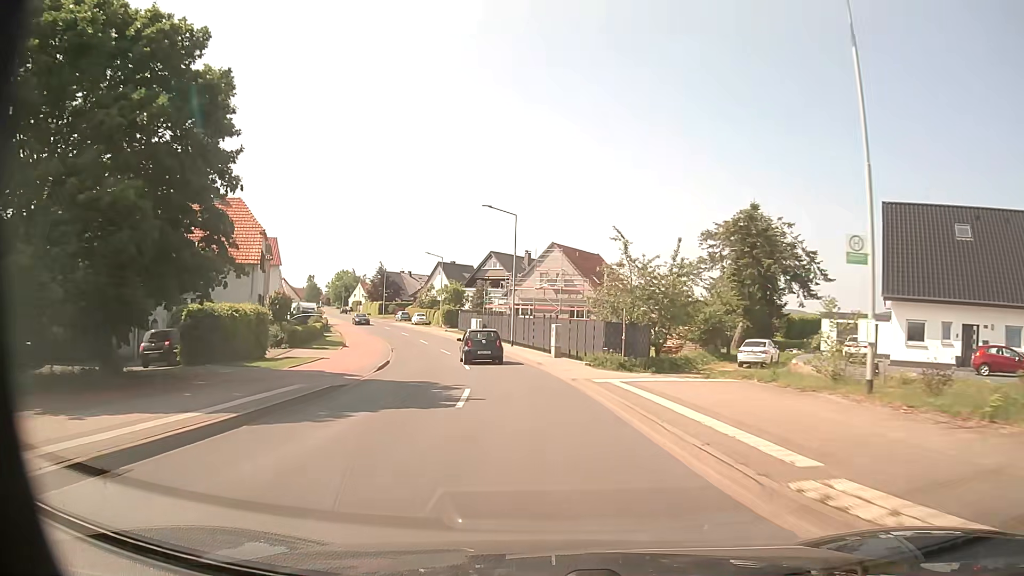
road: tertiary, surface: asphalt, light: Day
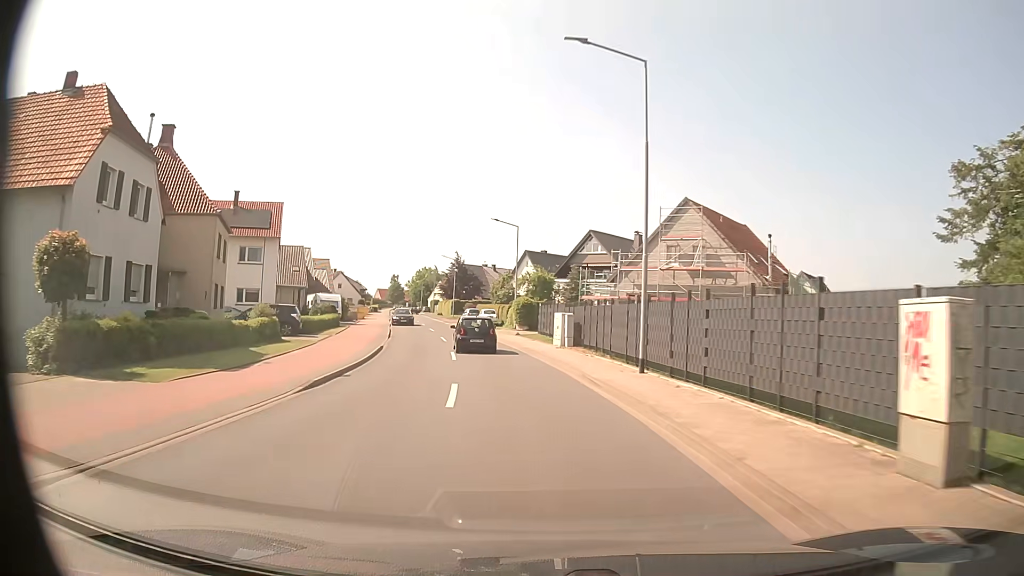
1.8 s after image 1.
(-1.7, +25.7) m; -8°
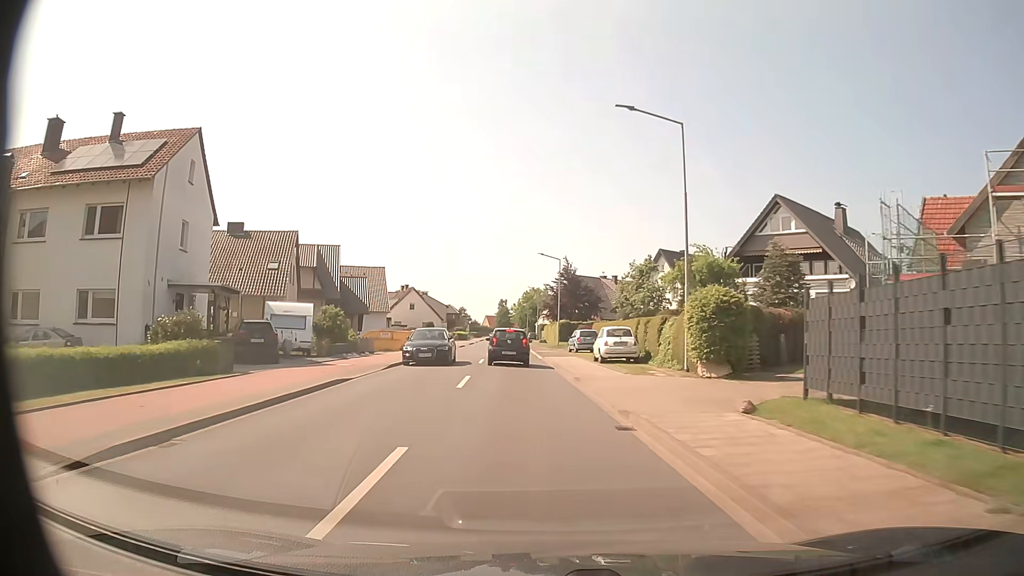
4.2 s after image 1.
(-2.9, +31.7) m; -10°
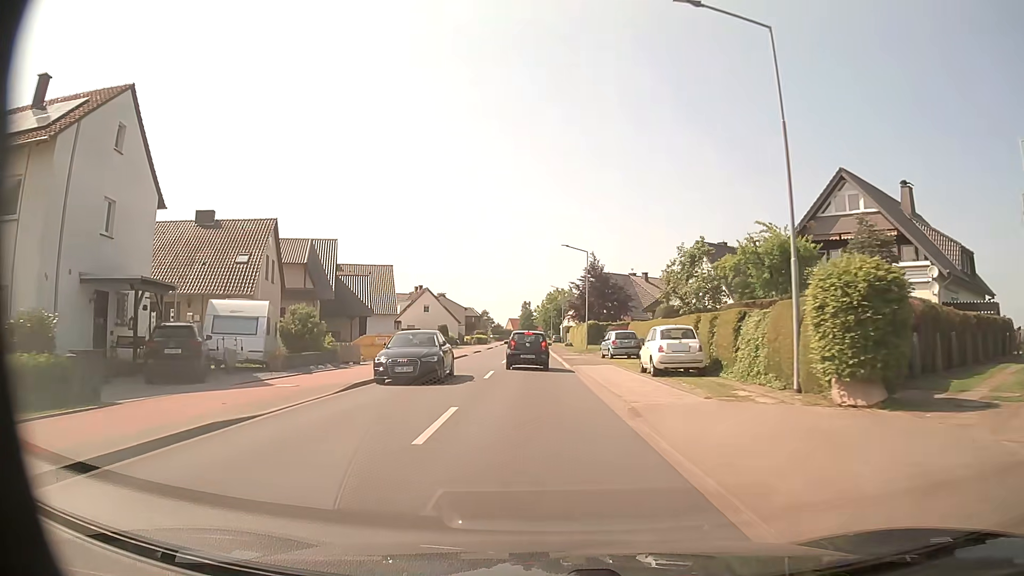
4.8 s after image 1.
(-0.1, +7.7) m; -2°
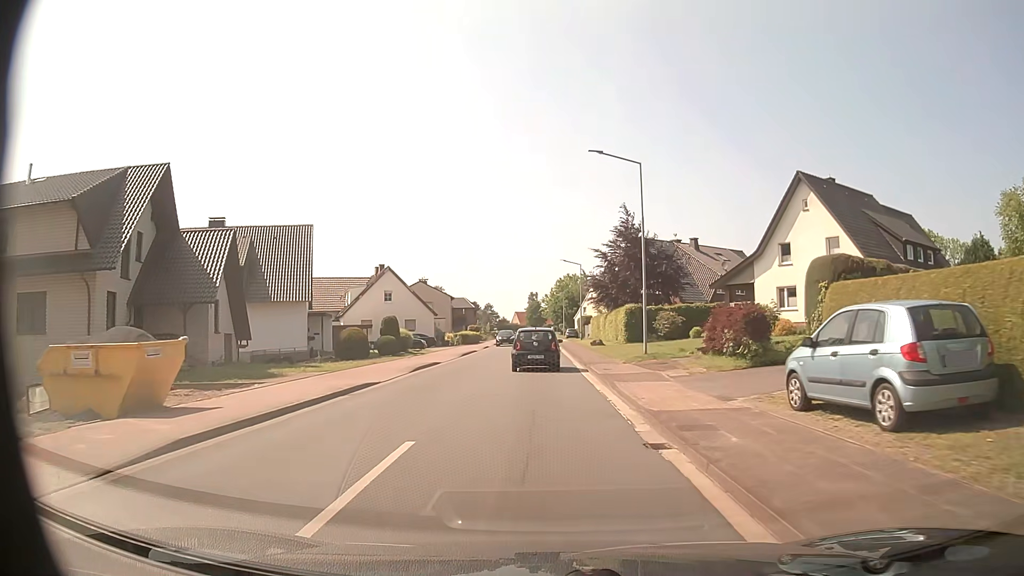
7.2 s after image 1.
(-0.5, +27.7) m; -1°
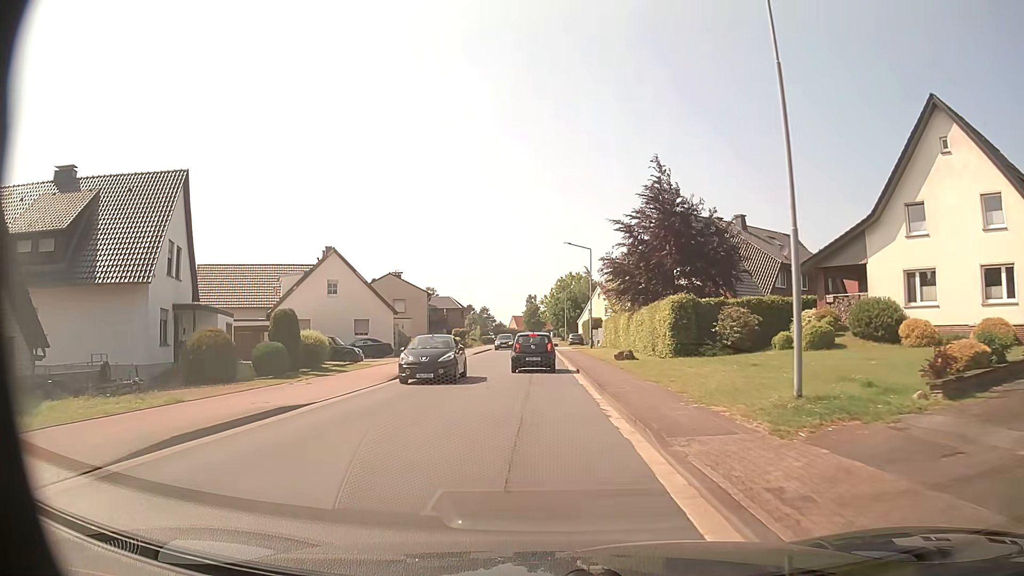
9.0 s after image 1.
(+0.1, +17.5) m; 0°
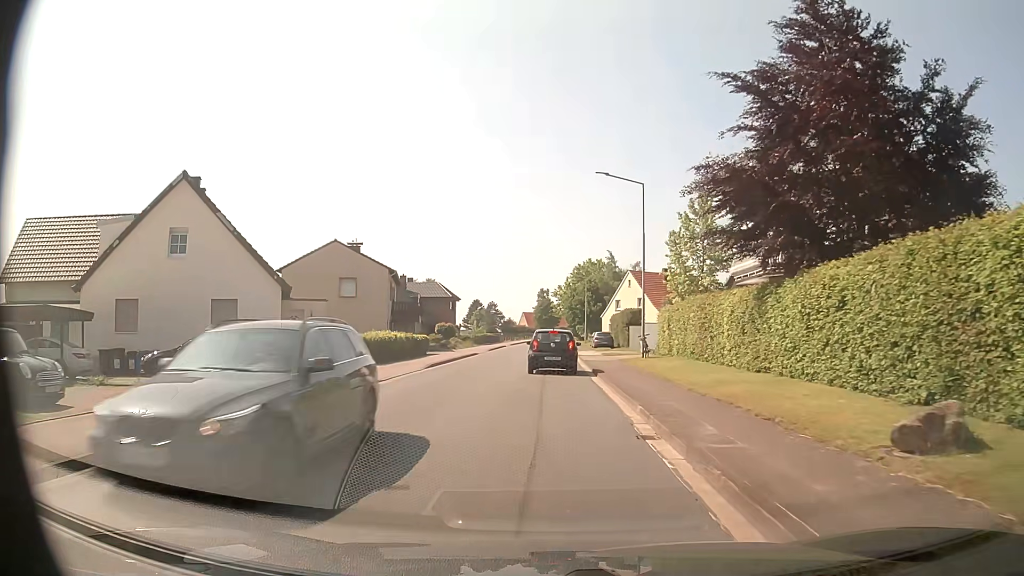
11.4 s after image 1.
(-0.2, +23.7) m; -1°
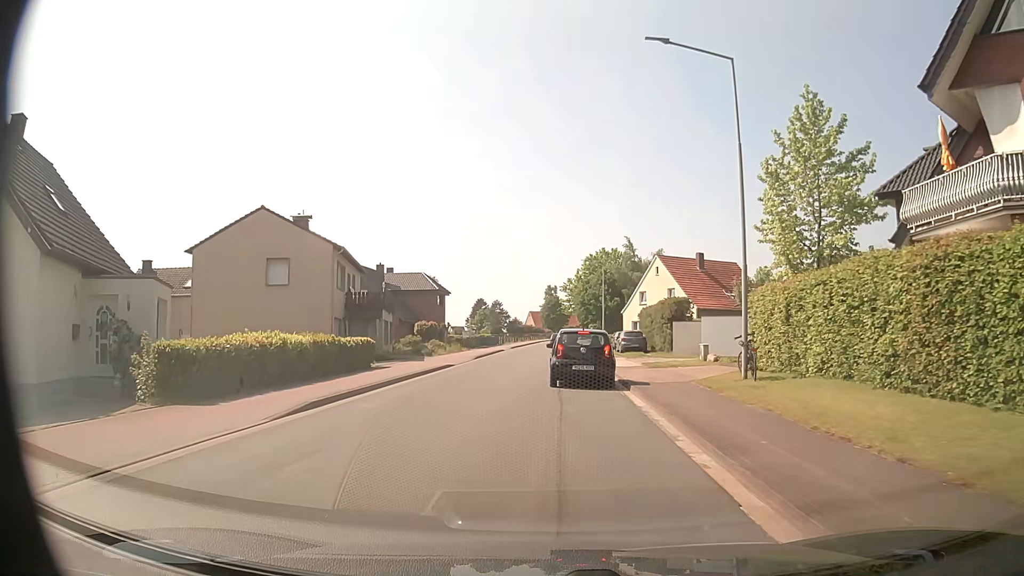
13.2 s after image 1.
(-0.1, +14.7) m; 0°
(0, +10) (-1, +20) (-2, +30) (-2, +40) (-1, +50) (0, +60) (+1, +70) (+2, +80) (+2, +90) (+2, +100) m
